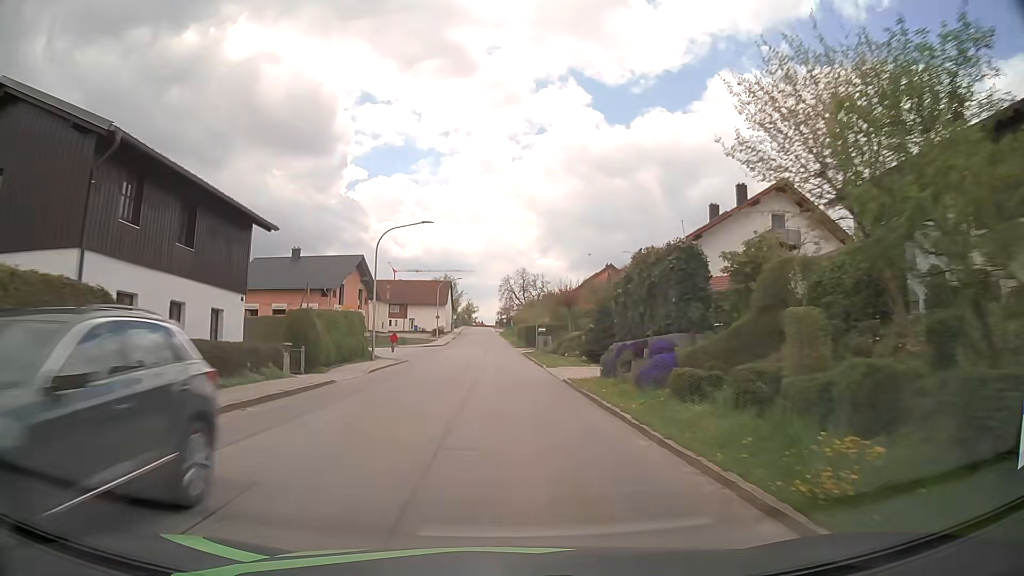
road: tertiary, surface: asphalt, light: Day
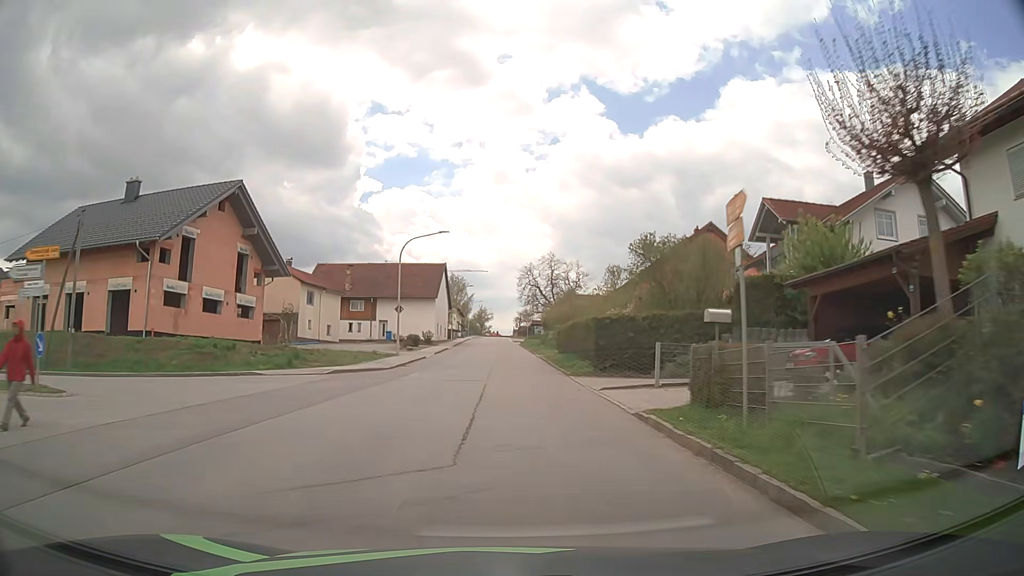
(-0.8, +39.8) m; -2°
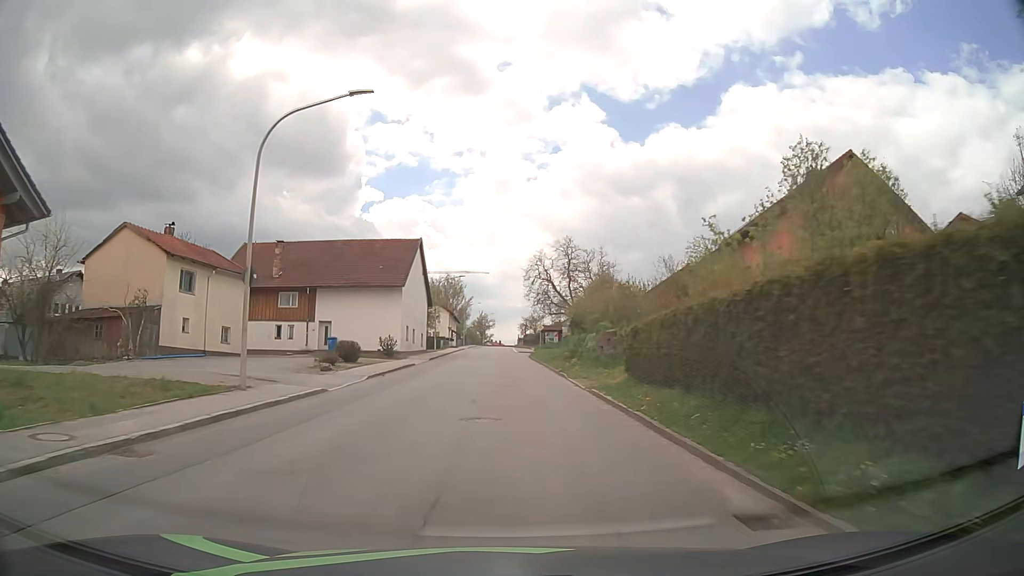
(0.0, +24.0) m; 0°
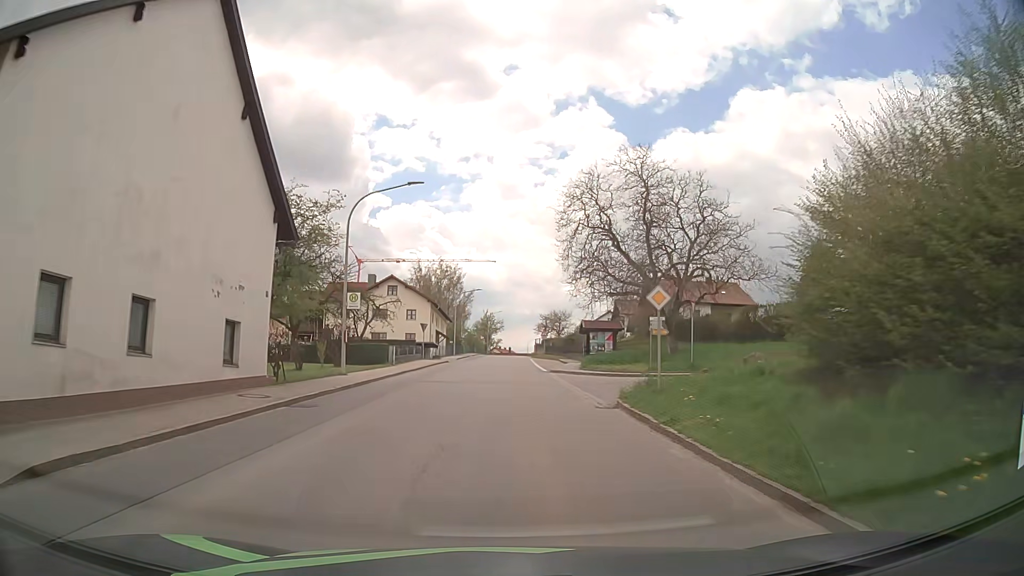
(-0.3, +40.0) m; -1°
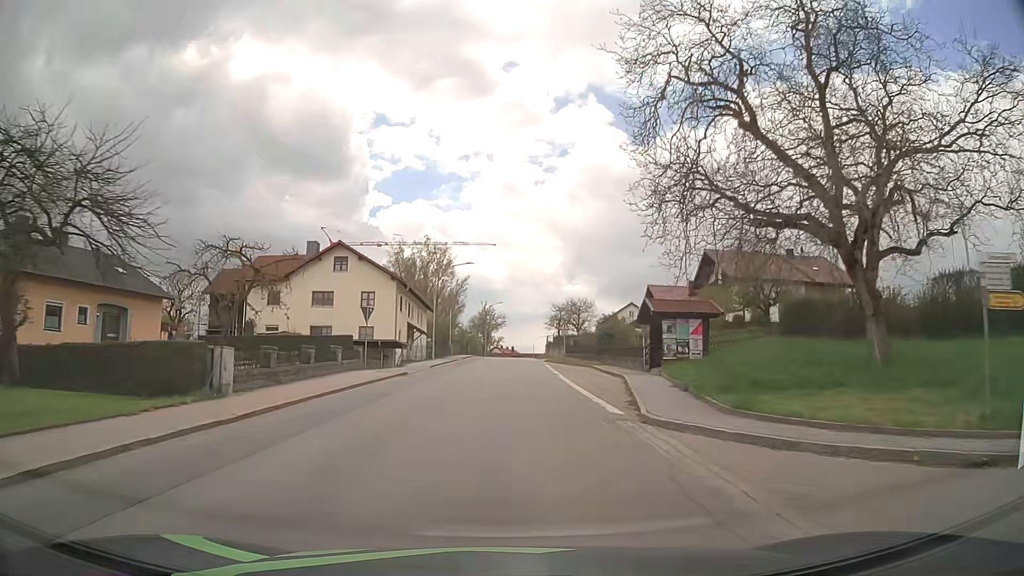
(0.0, +23.8) m; 0°
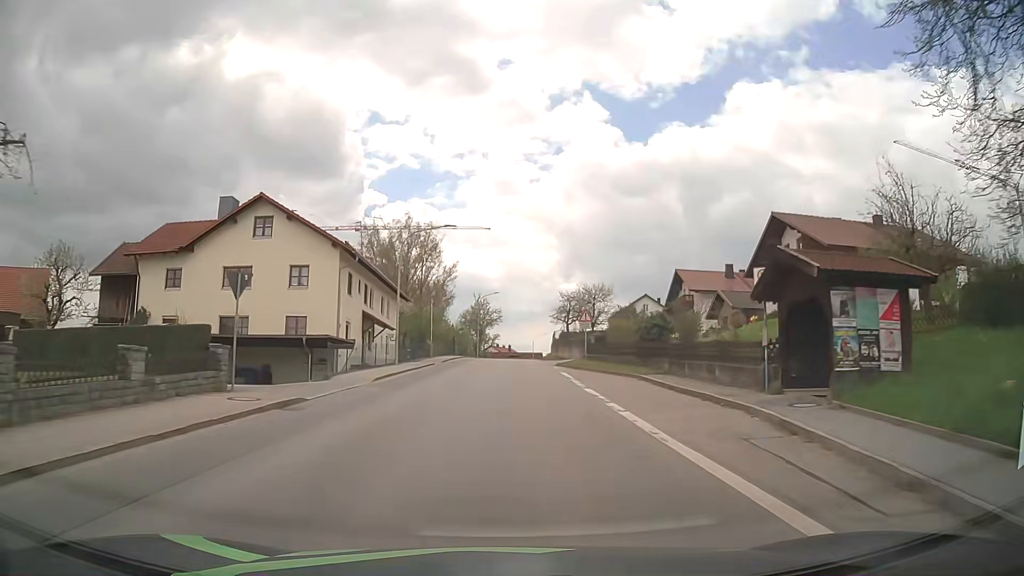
(0.0, +15.7) m; 0°
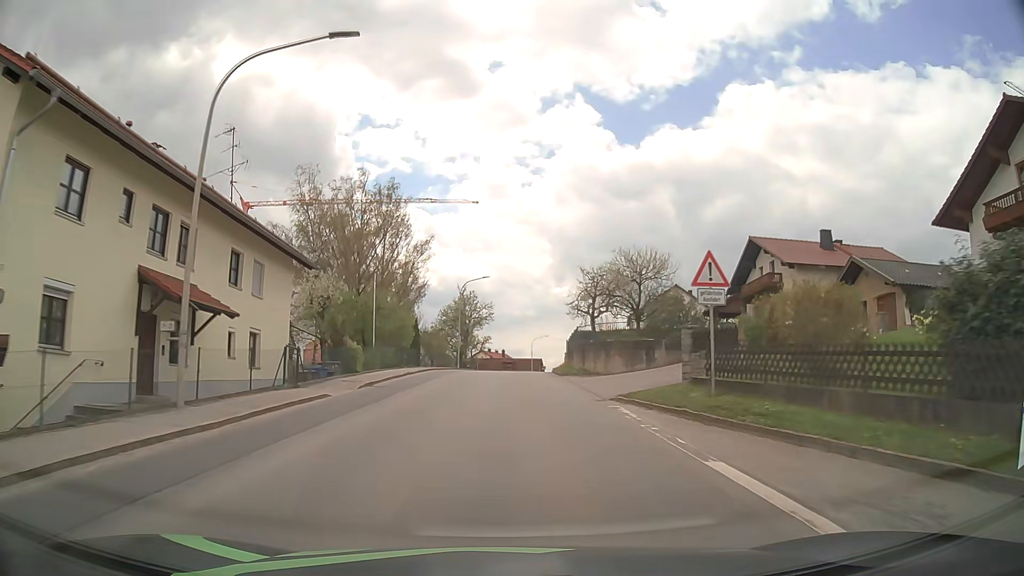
(+0.3, +23.6) m; +1°
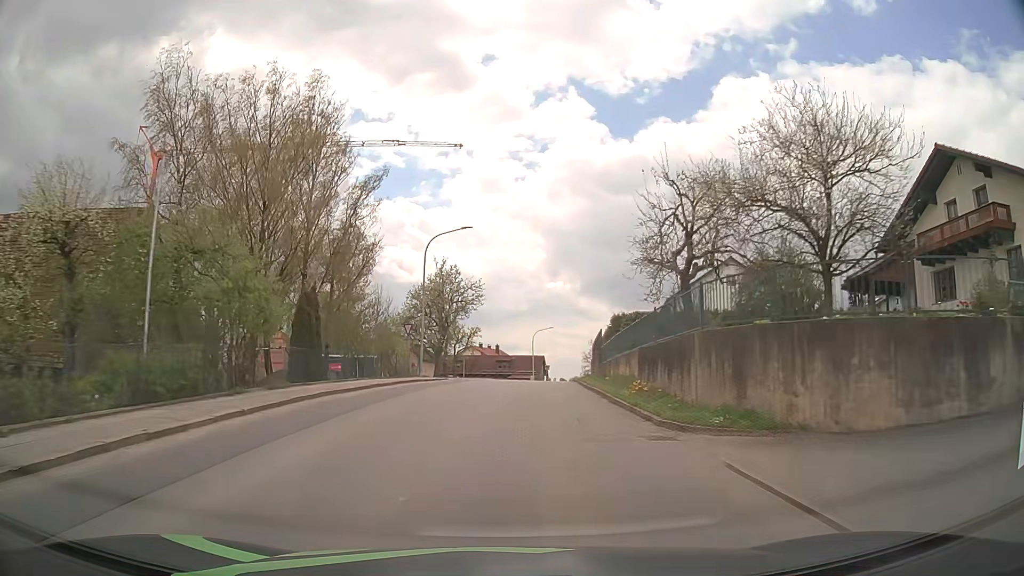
(+0.1, +23.3) m; 0°
(0, +10) (0, +20) (+1, +30) (+2, +40) (+3, +50) (+4, +60) (+6, +70) (+8, +79) (+10, +89) (+13, +99) m
